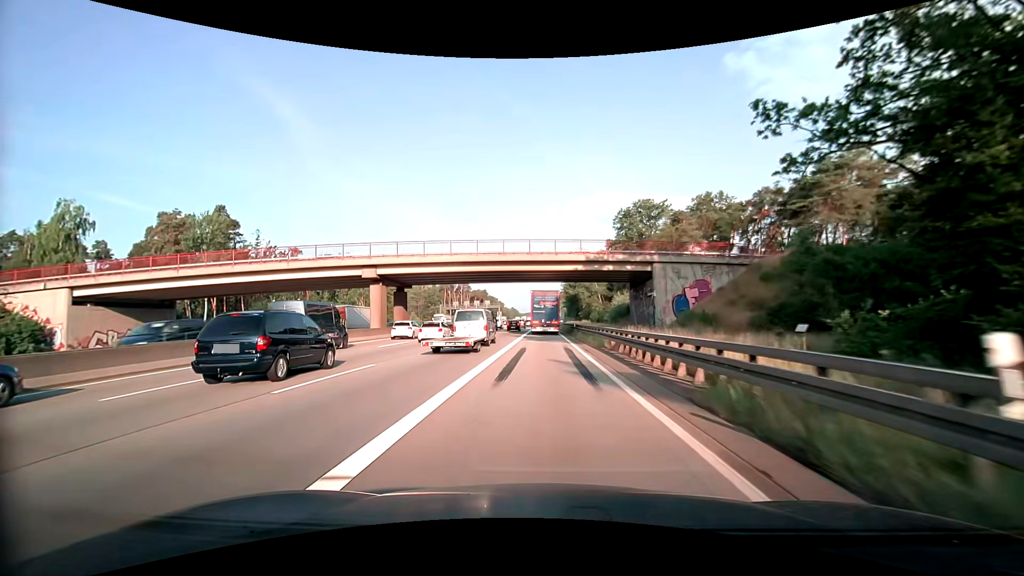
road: motorway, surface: asphalt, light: Day
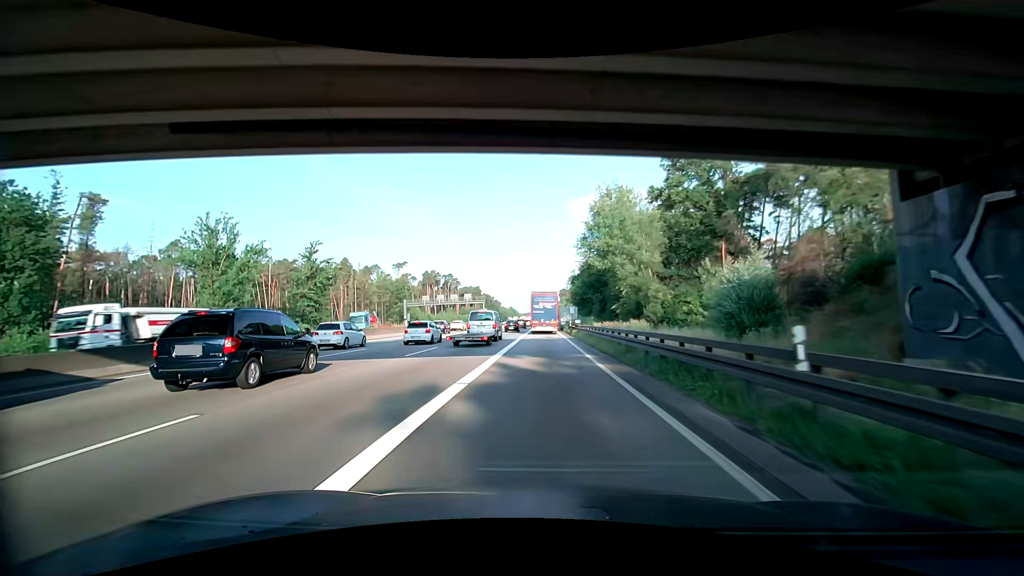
(0.0, +44.2) m; 0°
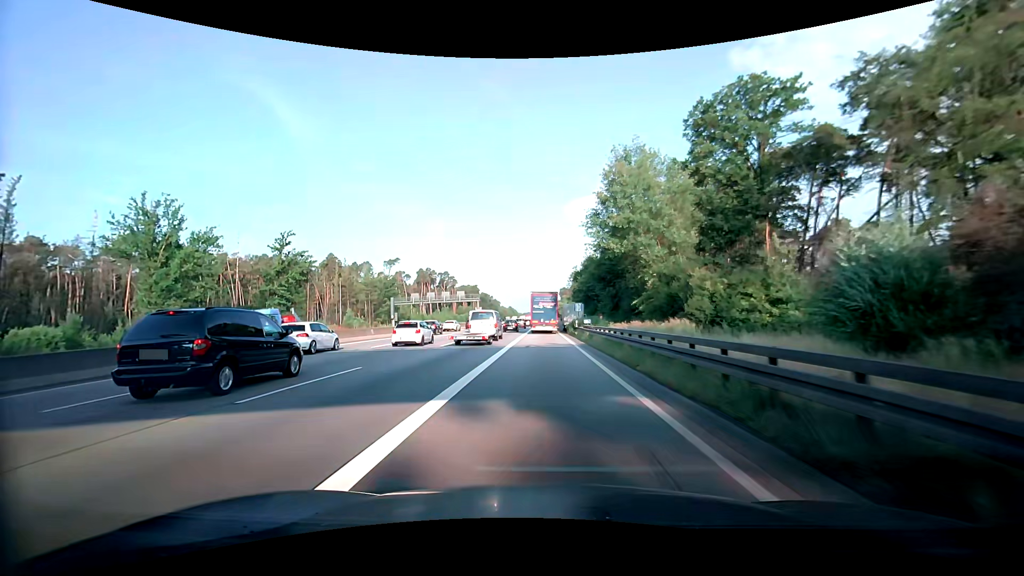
(+0.1, +10.9) m; +1°
(0, +10) (0, +20) (0, +30) (-1, +40) (-1, +50) (-1, +60) (-1, +70) (-1, +80) (-1, +90) (-1, +100) m
